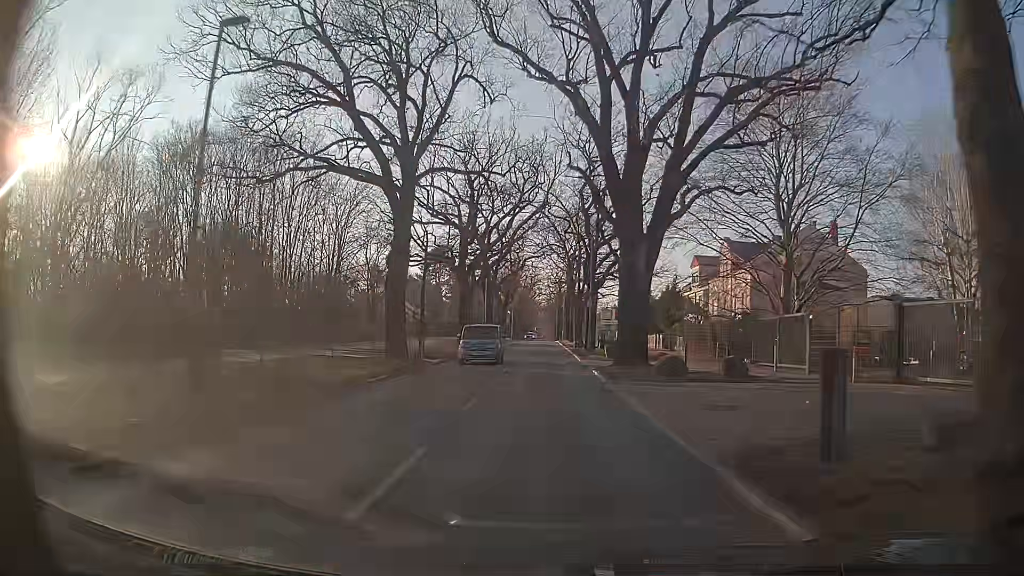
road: secondary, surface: asphalt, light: Day
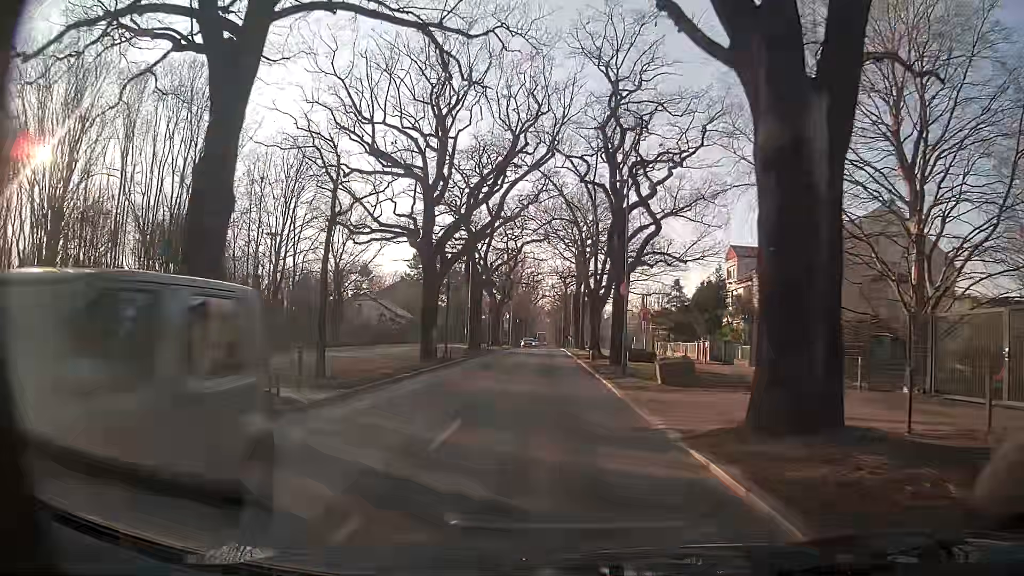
(+0.1, +15.0) m; 0°
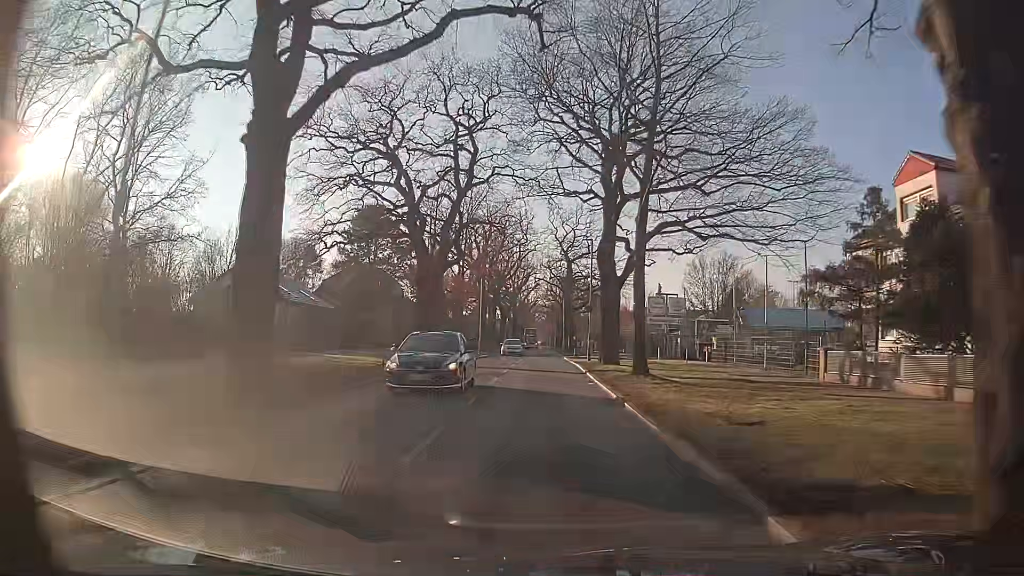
(0.0, +37.4) m; +1°
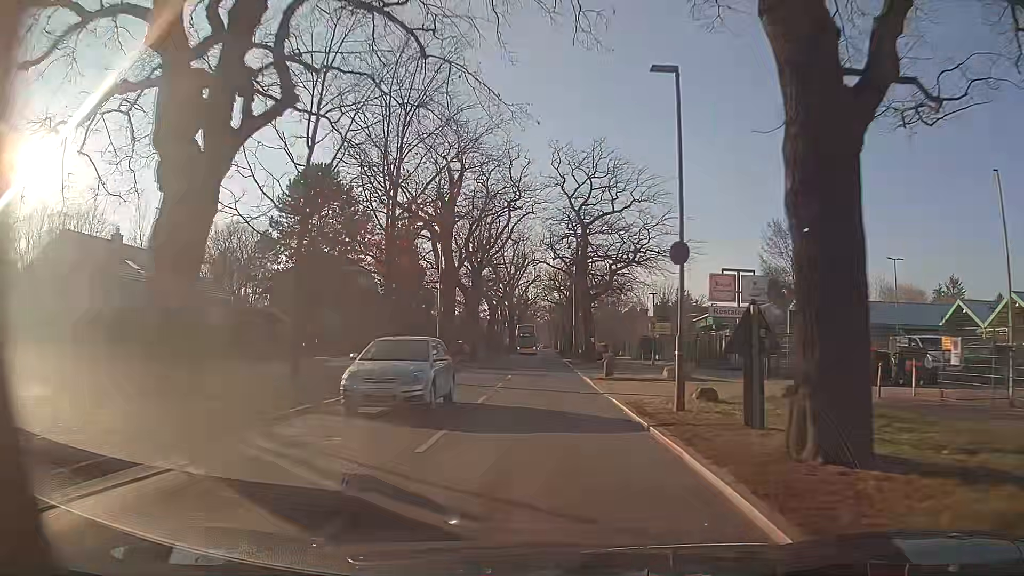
(-0.1, +23.0) m; -1°
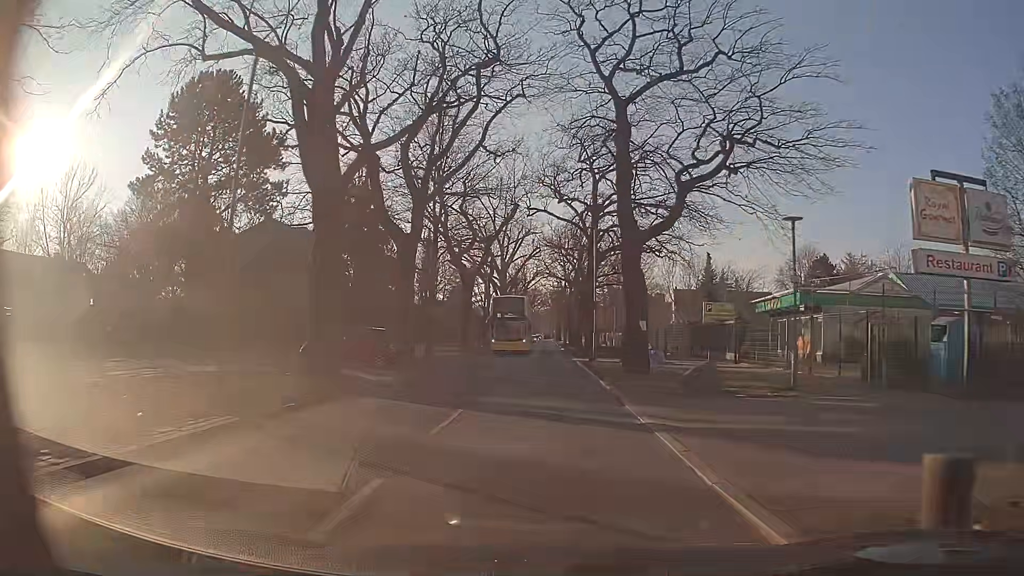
(+0.1, +22.9) m; 0°
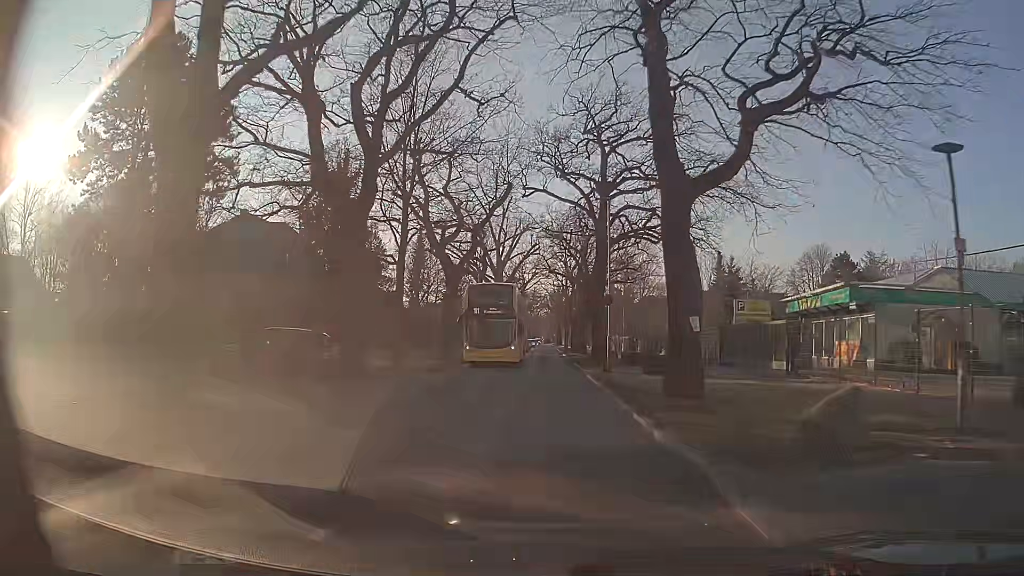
(0.0, +7.6) m; 0°
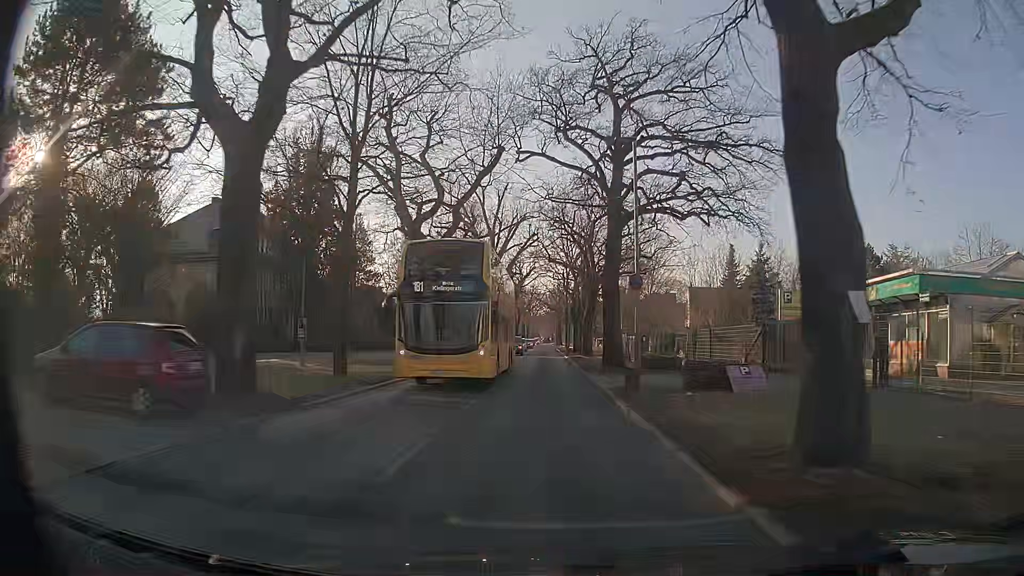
(0.0, +7.6) m; +1°
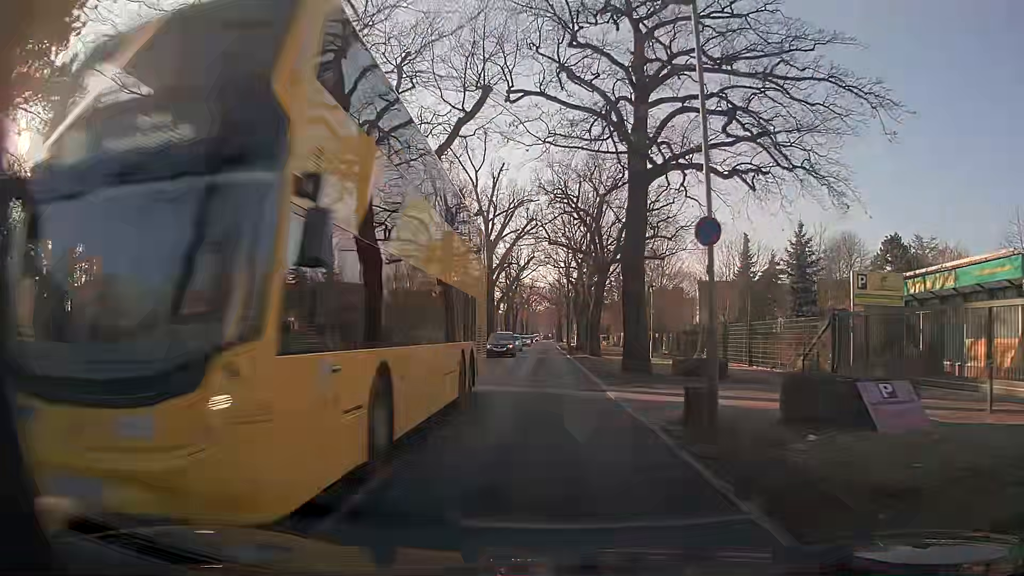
(-0.1, +7.6) m; -1°
(0, +10) (0, +20) (0, +30) (0, +40) (0, +50) (0, +60) (0, +70) (0, +80) (0, +90) (0, +100) m
